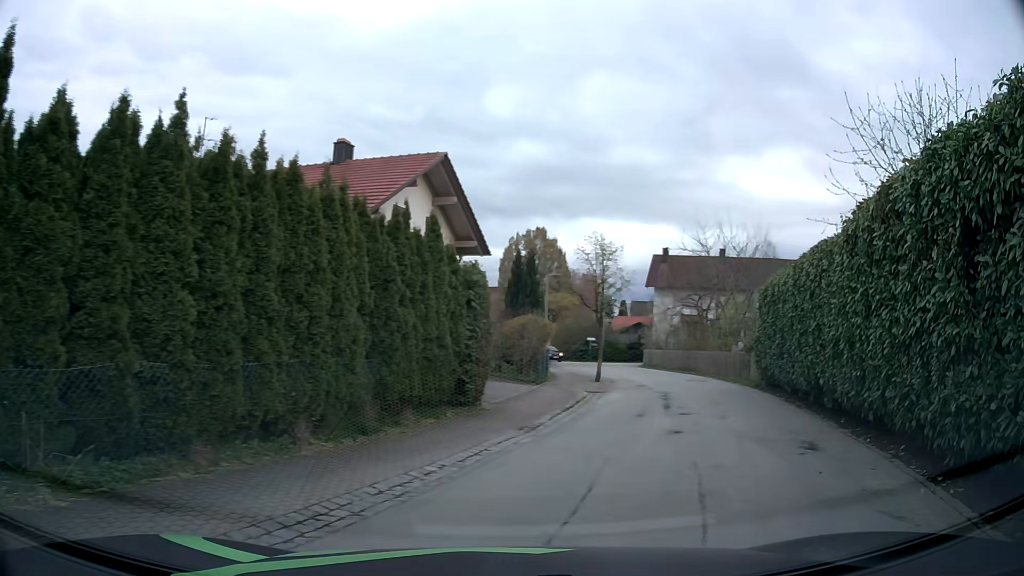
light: Day
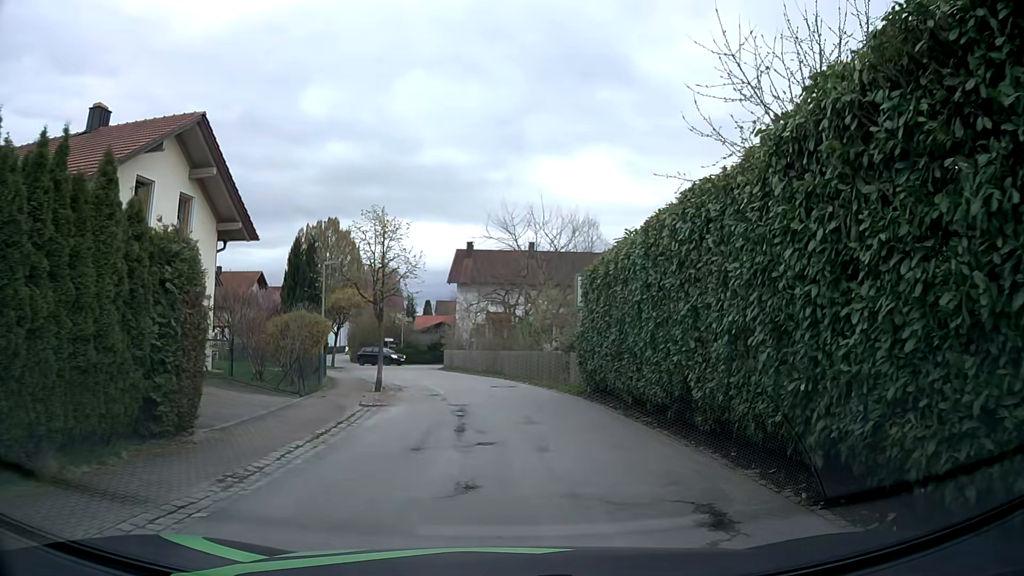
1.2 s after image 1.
(+0.8, +4.4) m; +16°
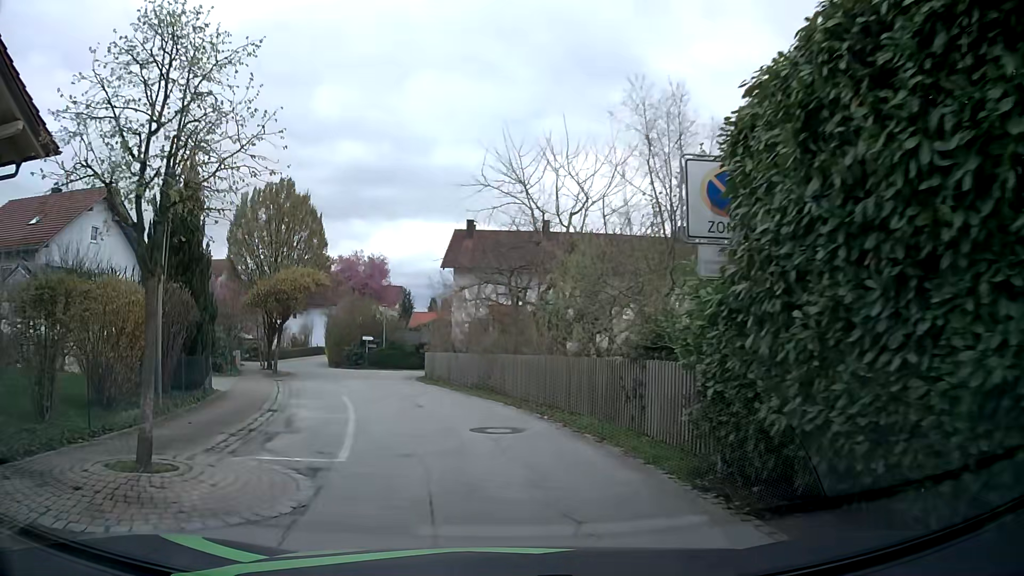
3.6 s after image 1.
(+0.4, +11.9) m; -1°
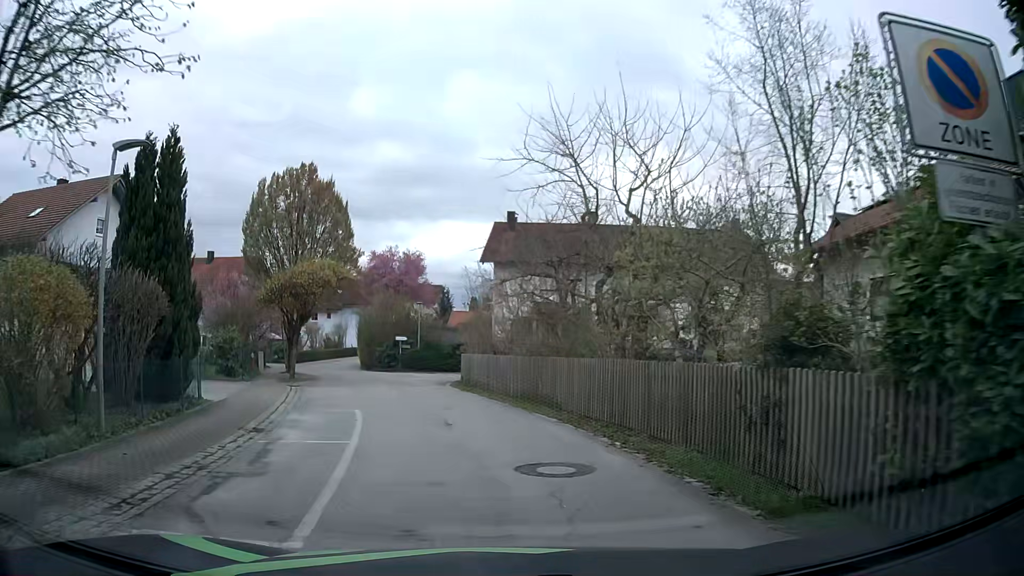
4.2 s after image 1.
(-0.1, +3.5) m; -3°
